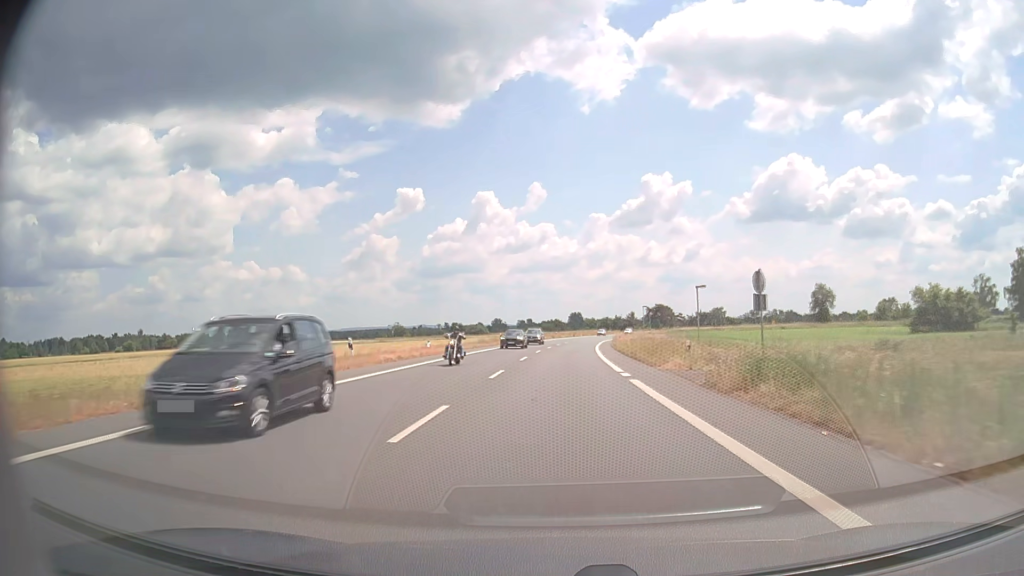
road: primary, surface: asphalt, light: Day
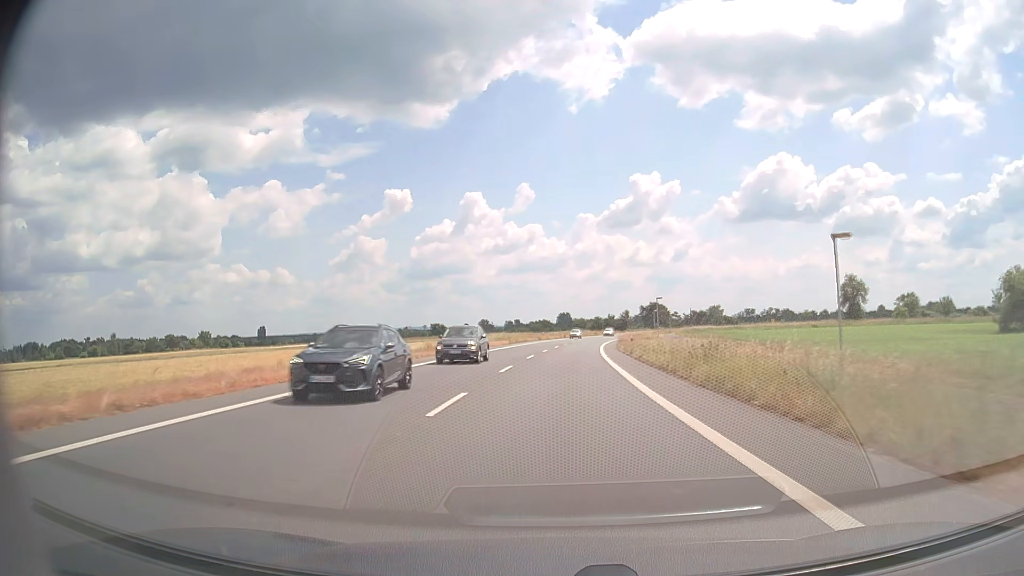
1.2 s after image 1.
(+0.1, +21.3) m; +1°
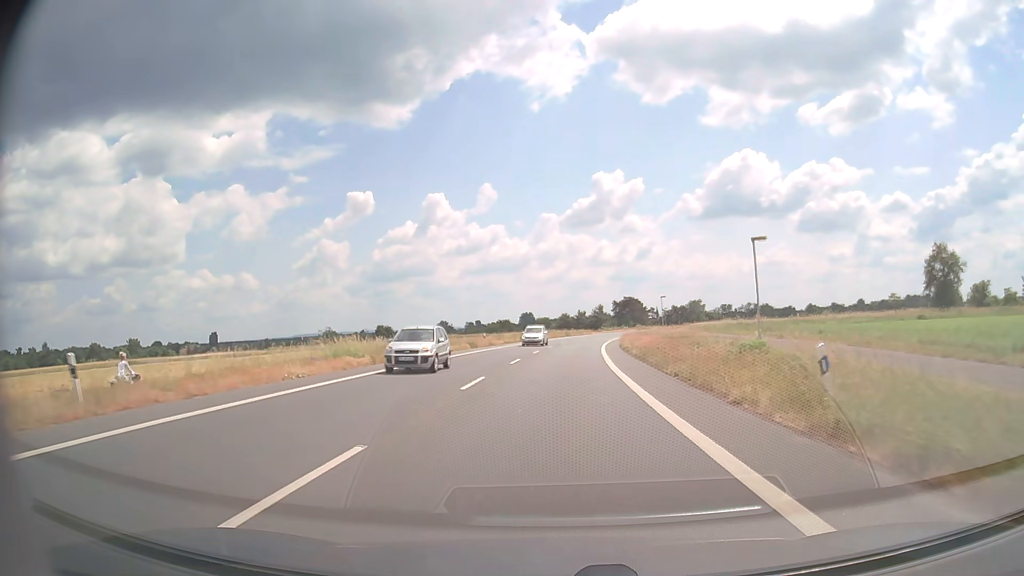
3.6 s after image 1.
(+1.1, +42.7) m; +3°
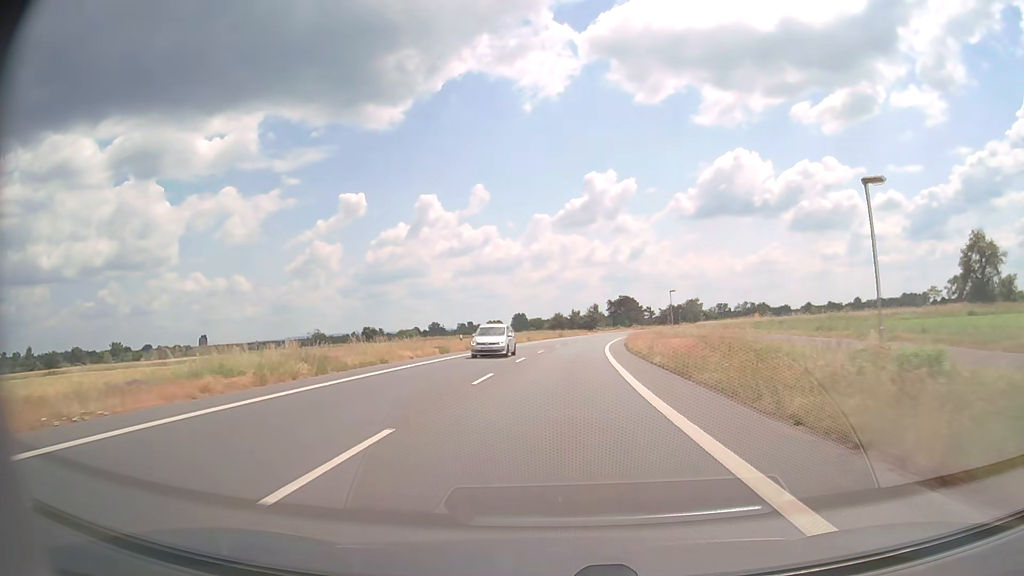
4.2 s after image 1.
(+0.1, +10.6) m; +1°
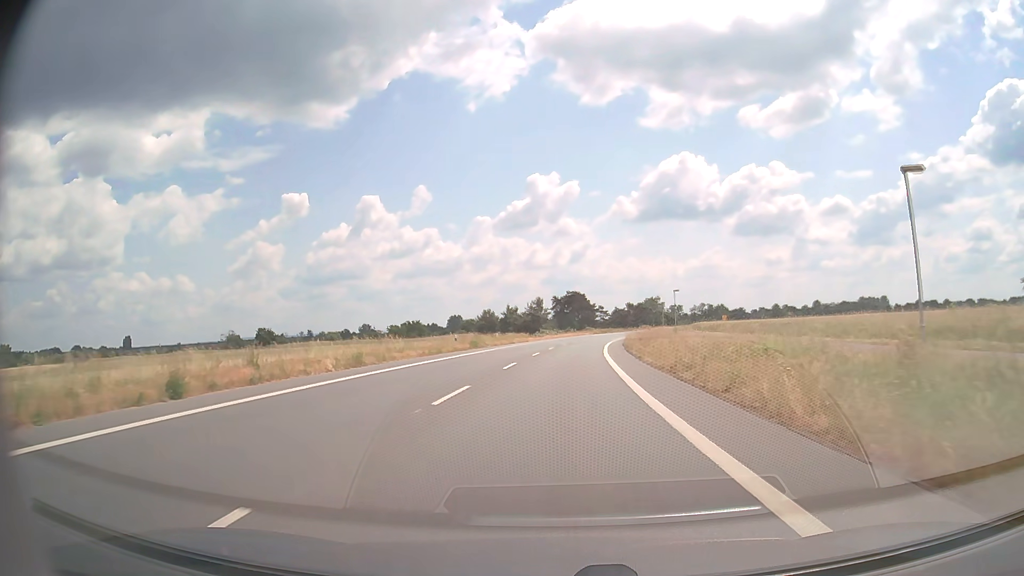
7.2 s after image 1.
(+2.0, +52.1) m; +5°
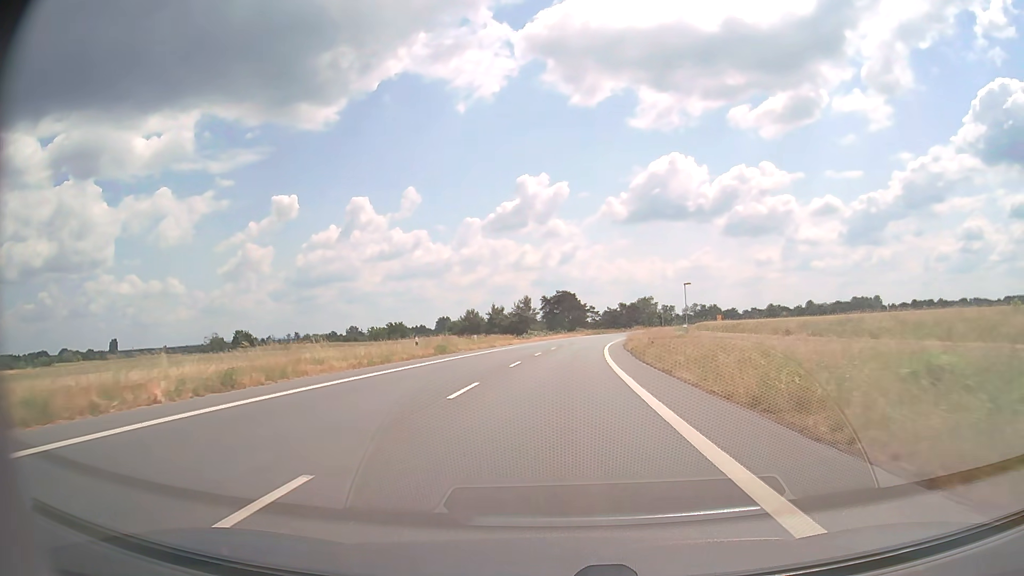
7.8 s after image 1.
(+0.1, +10.3) m; +1°
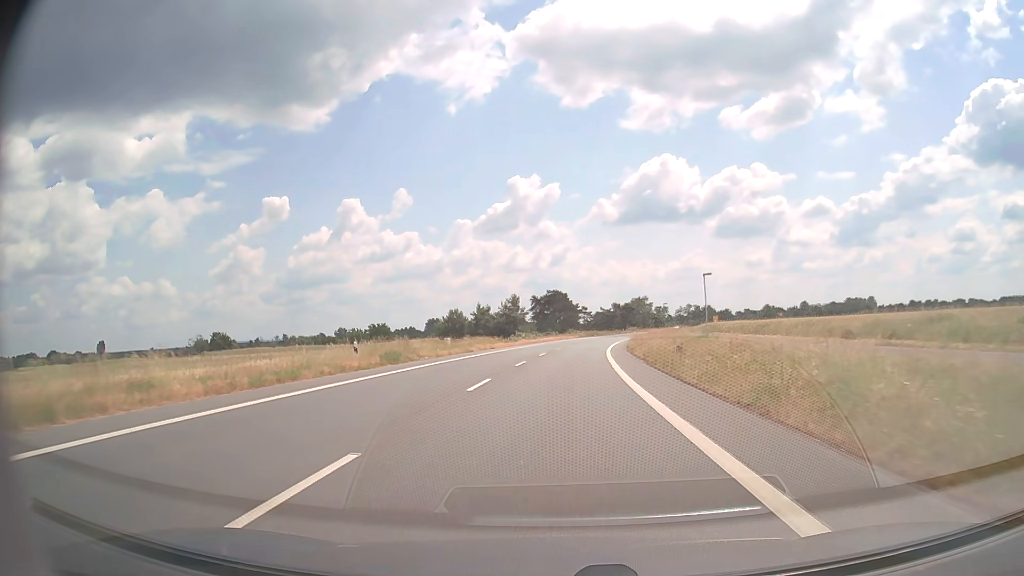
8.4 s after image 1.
(+0.1, +10.3) m; +1°
(0, +10) (0, +20) (+1, +30) (+1, +40) (+2, +50) (+3, +60) (+4, +70) (+5, +80) (+7, +90) (+8, +100) m
